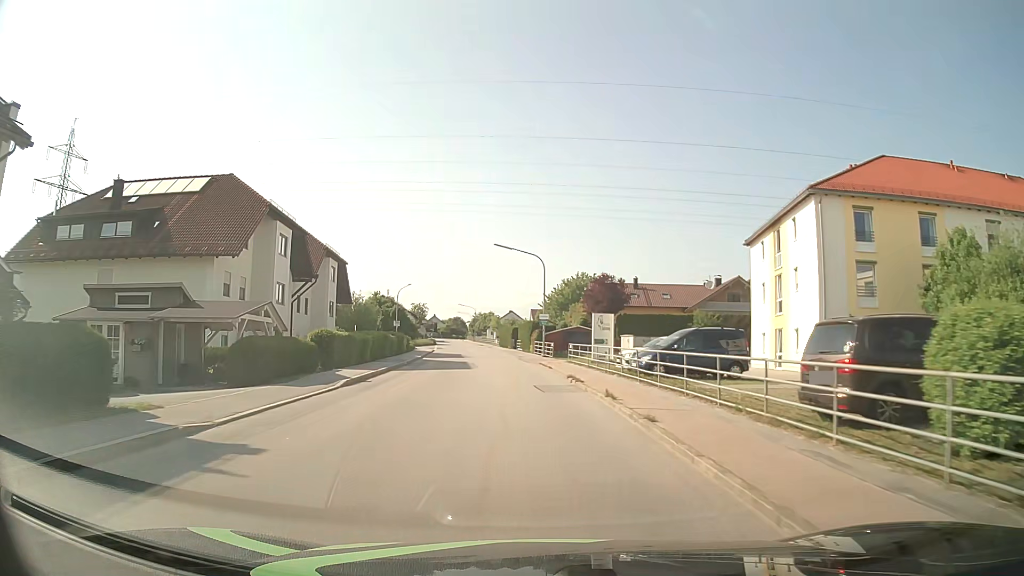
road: tertiary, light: Day
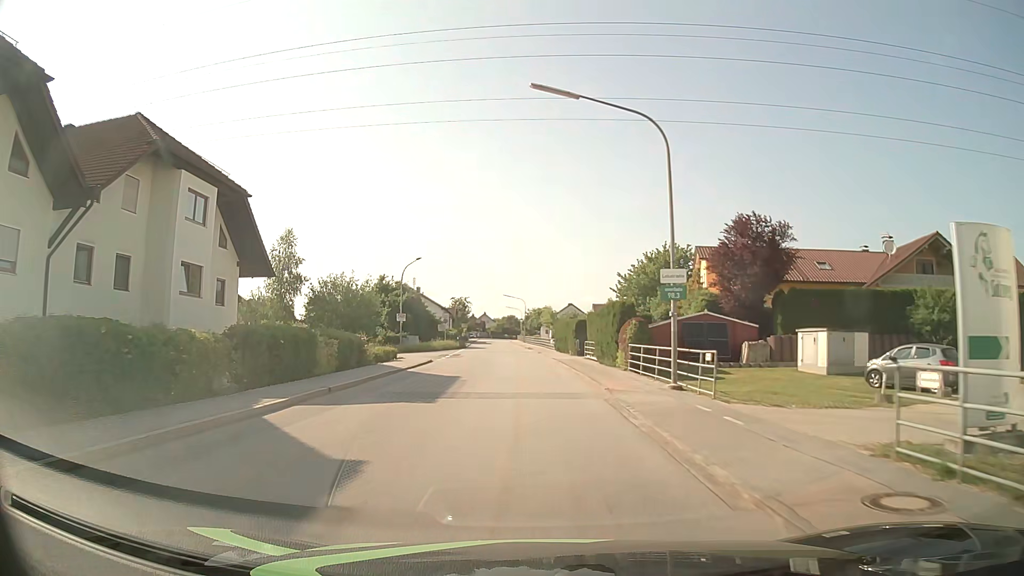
(-1.2, +30.4) m; -5°
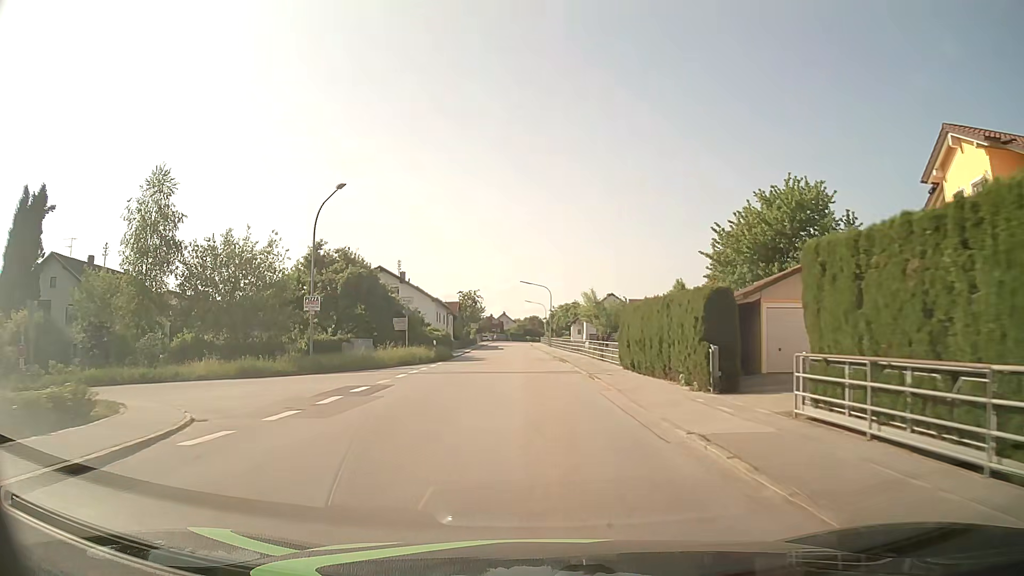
(-0.7, +30.5) m; -2°
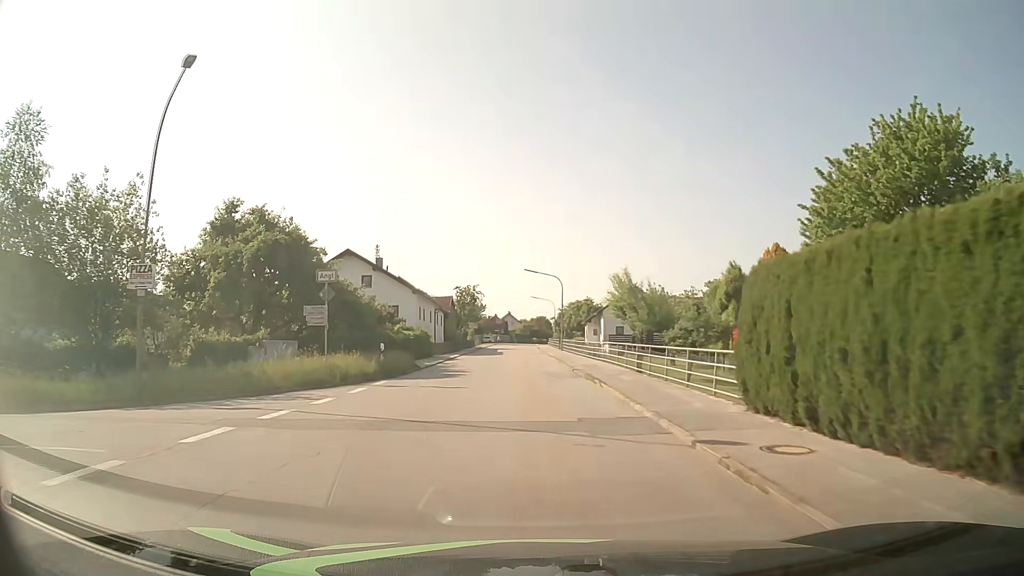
(0.0, +15.2) m; 0°
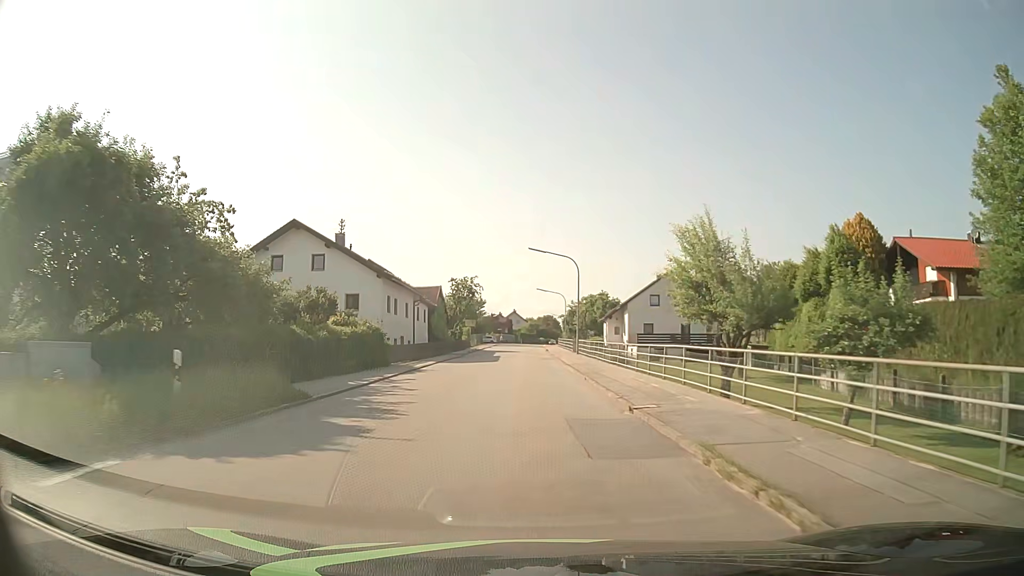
(-0.1, +15.2) m; -1°
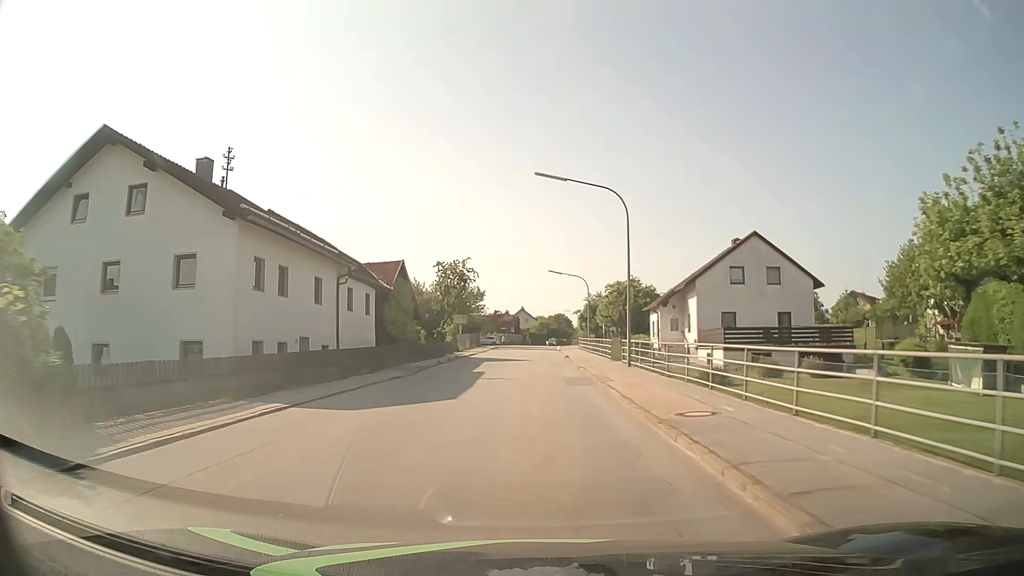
(-0.1, +22.8) m; 0°
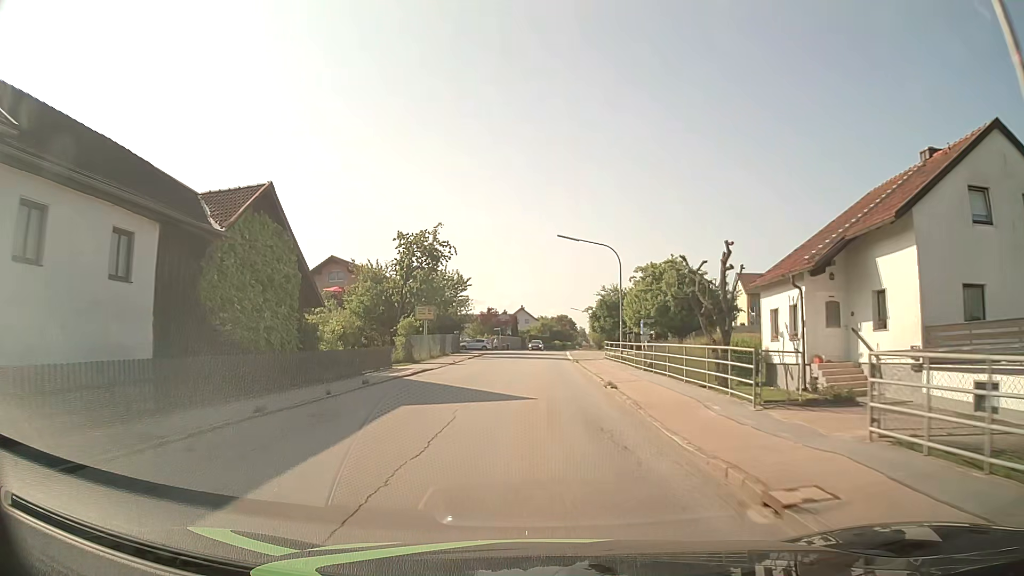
(-0.2, +22.8) m; -1°
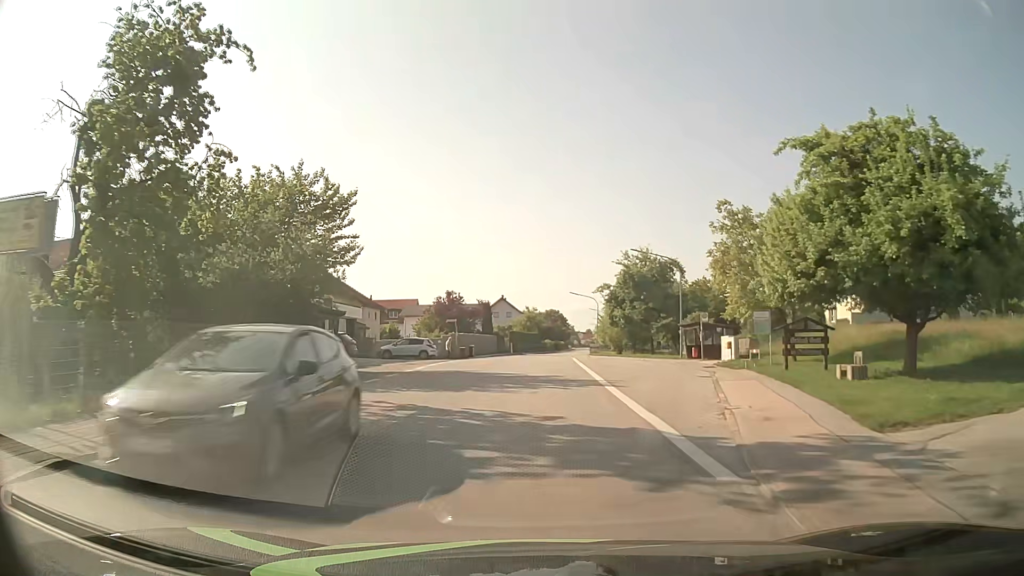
(+0.5, +38.0) m; +2°
(0, +10) (0, +20) (0, +30) (0, +40) (+1, +50) (+1, +60) (+2, +70) (+3, +80) (+4, +90) (+5, +100) m
